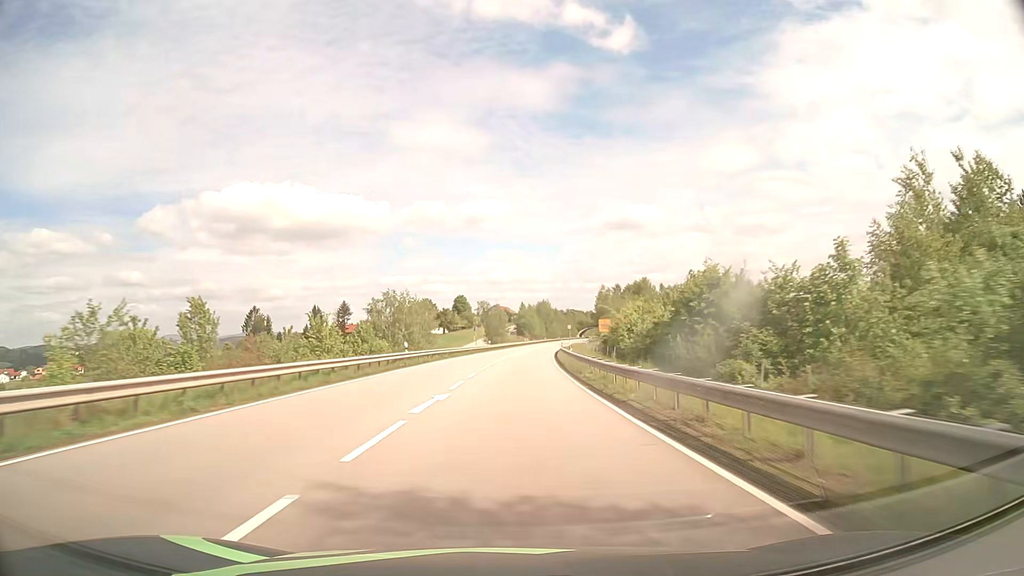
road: primary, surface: asphalt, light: Day
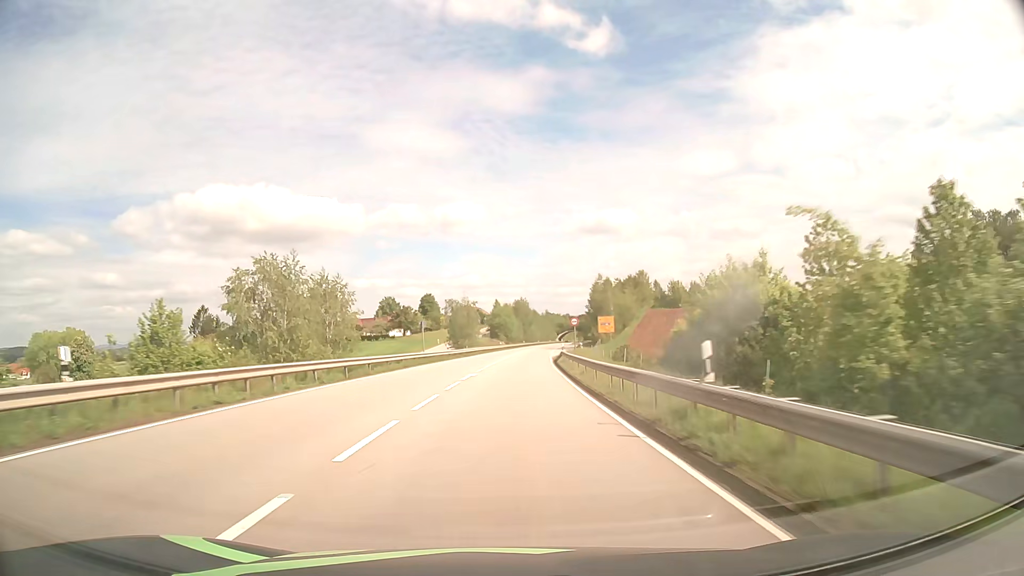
(+0.6, +30.4) m; +2°
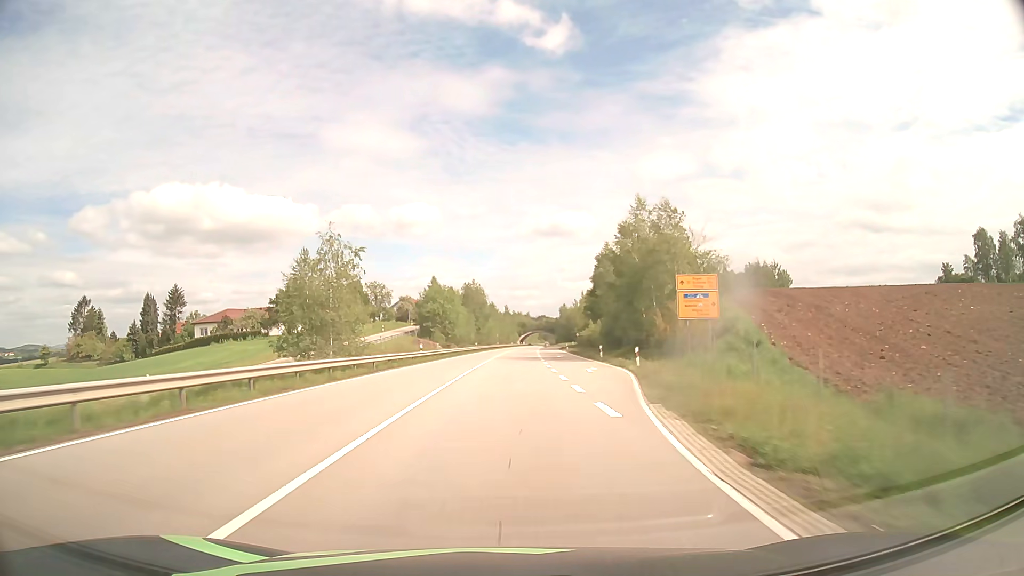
(+2.0, +61.4) m; +4°
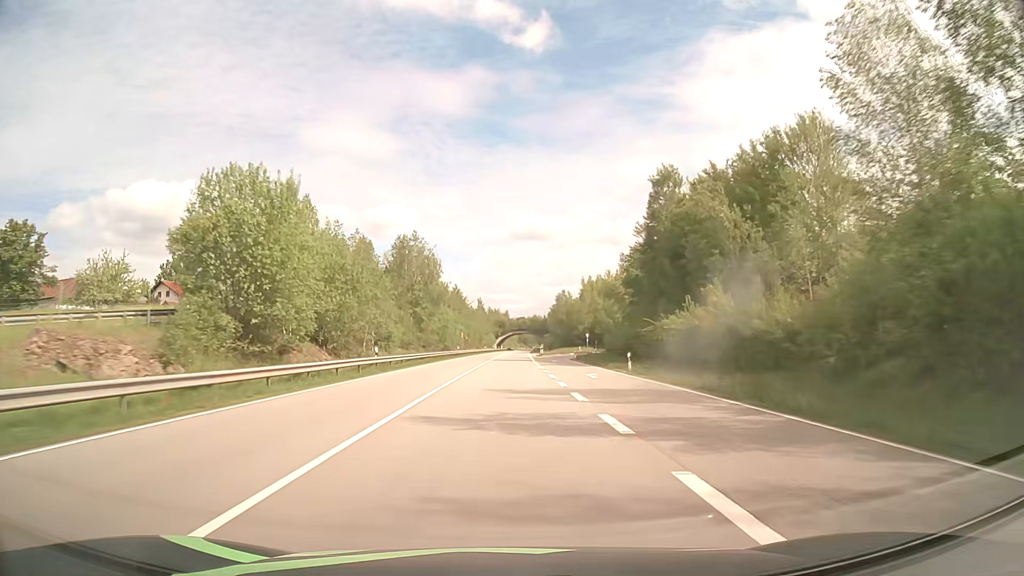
(+1.3, +62.3) m; +2°
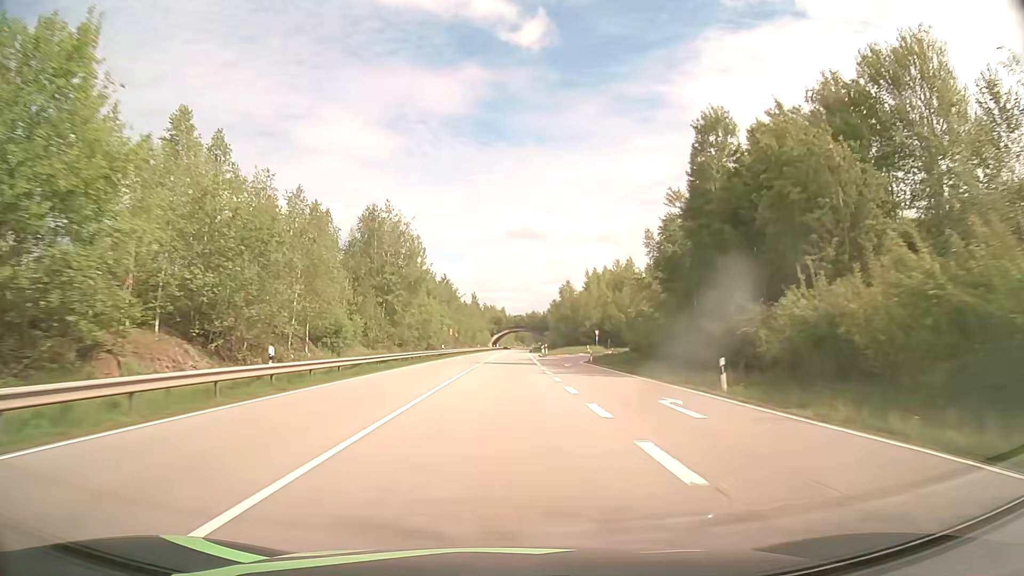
(0.0, +15.7) m; 0°
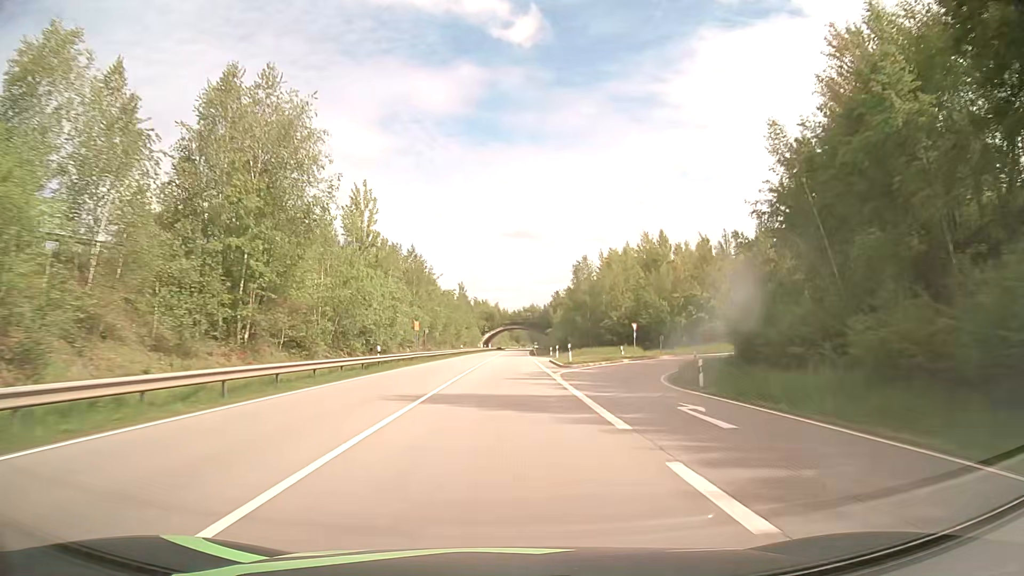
(+0.1, +31.7) m; 0°
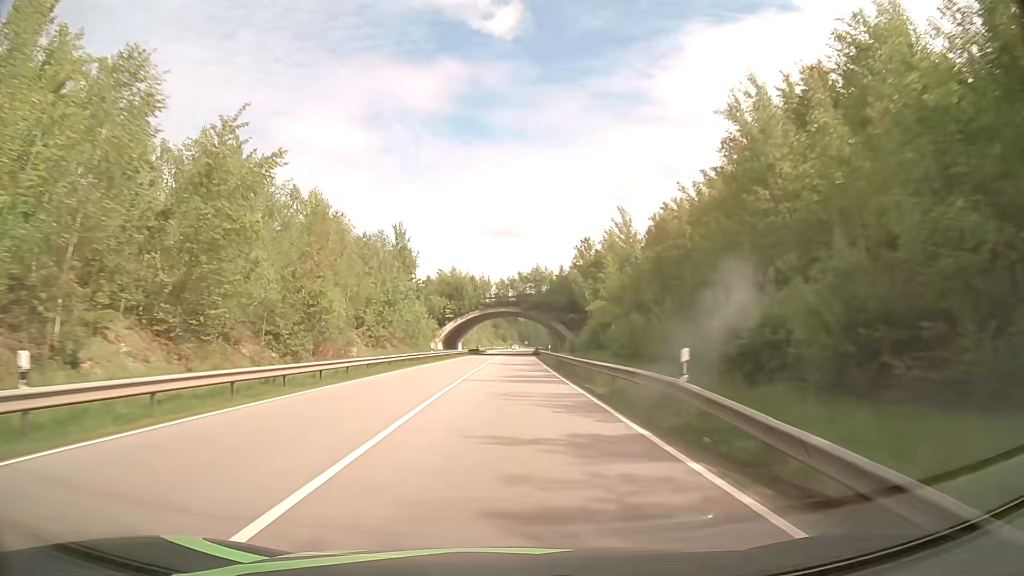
(+1.0, +80.3) m; +1°
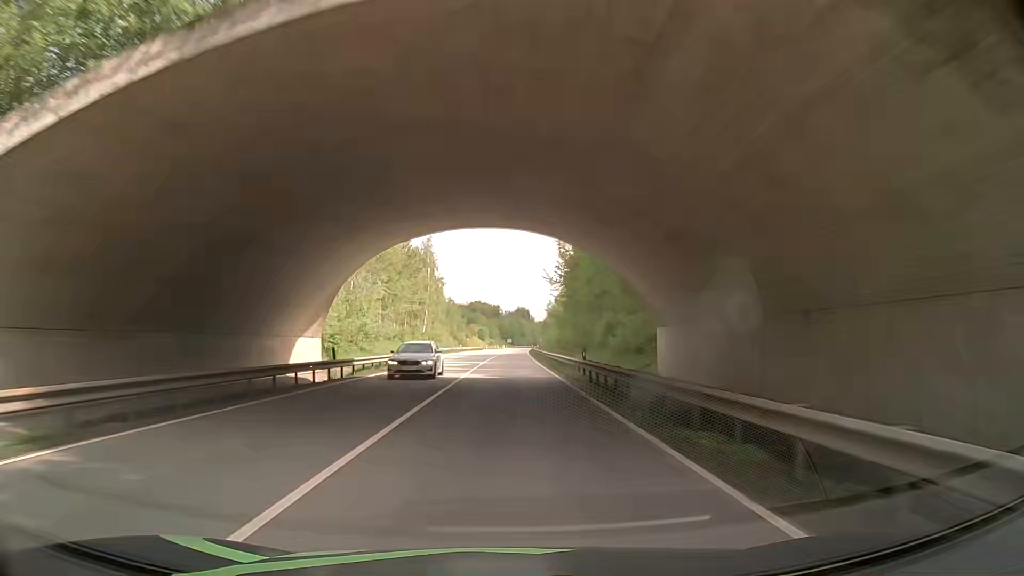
(+1.2, +80.9) m; +2°
(0, +10) (0, +20) (0, +30) (0, +40) (0, +50) (0, +60) (0, +70) (0, +80) (+1, +90) (+1, +100) m
